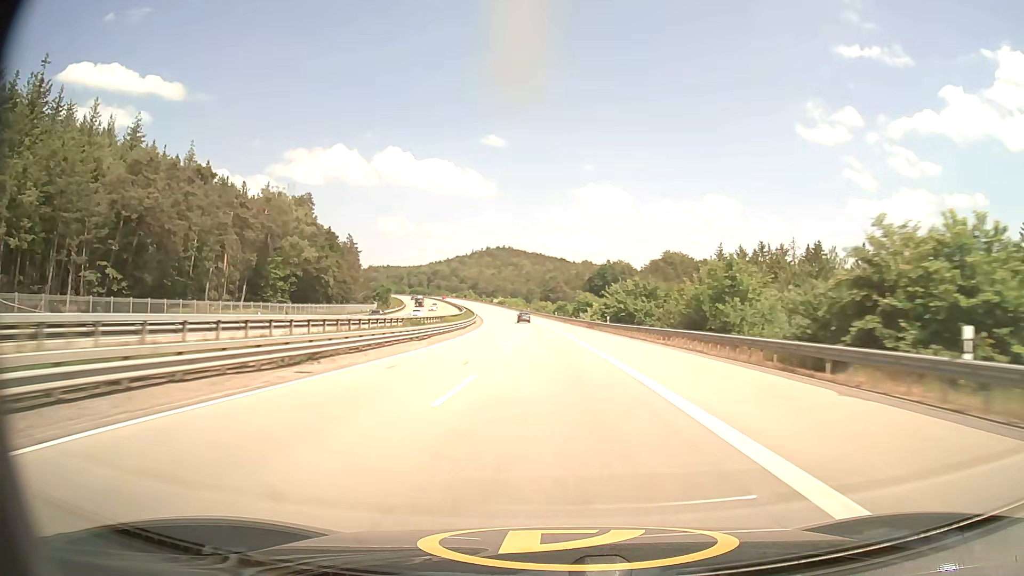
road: motorway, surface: asphalt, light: Day
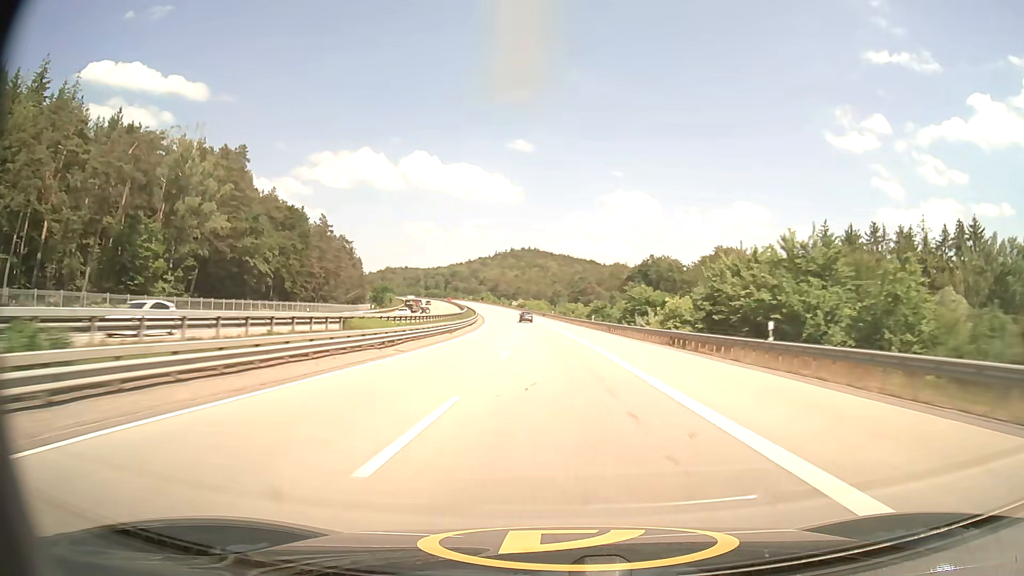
(-0.9, +40.7) m; -2°
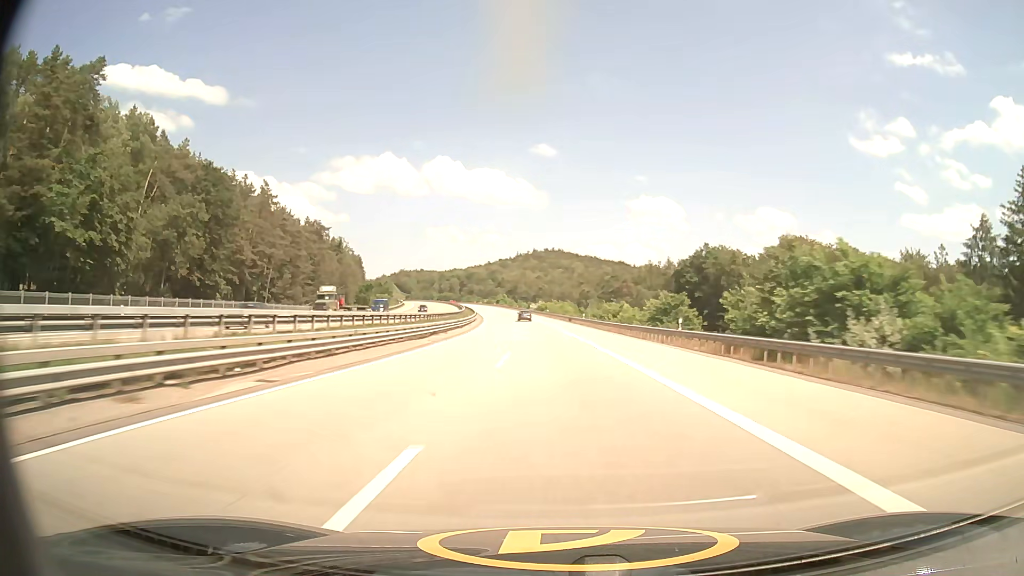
(-0.8, +40.3) m; -2°
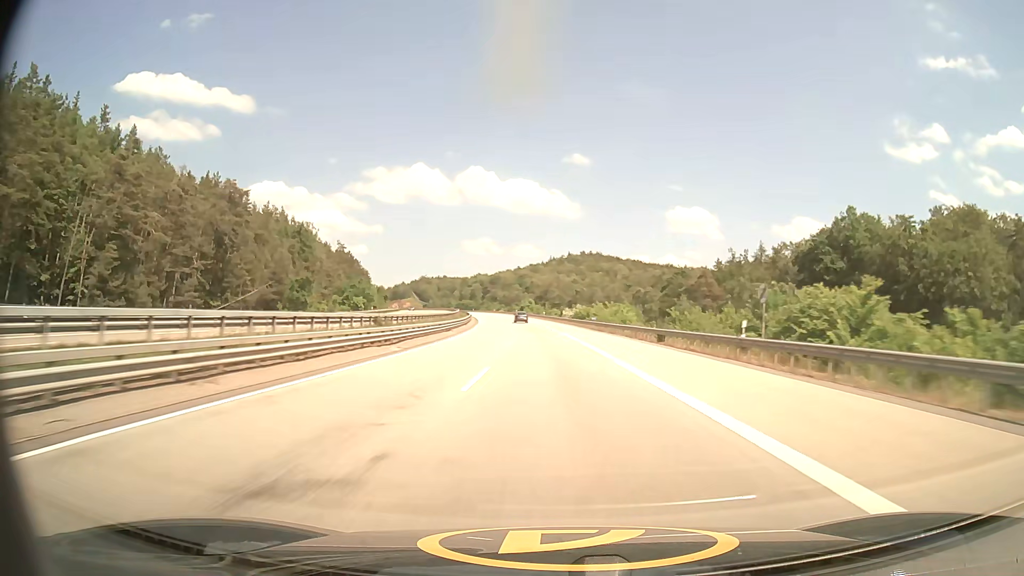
(-1.3, +59.8) m; -3°
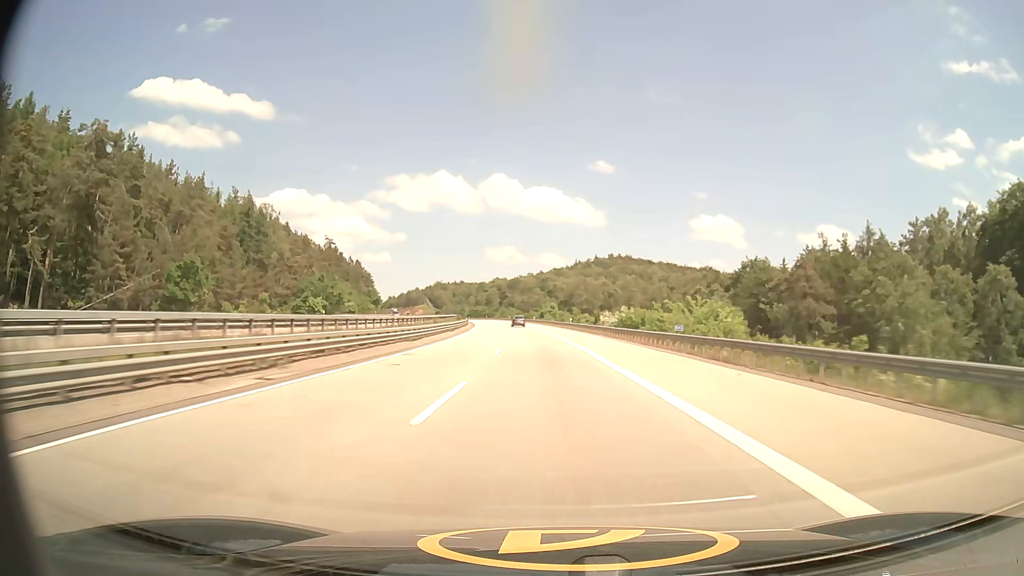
(-0.7, +39.7) m; -2°
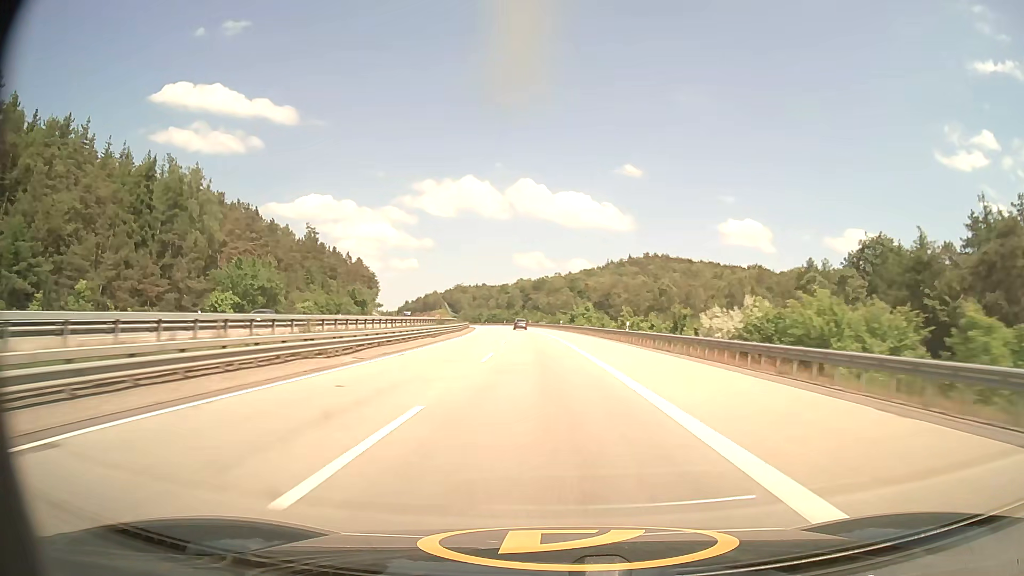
(-0.8, +39.8) m; -3°
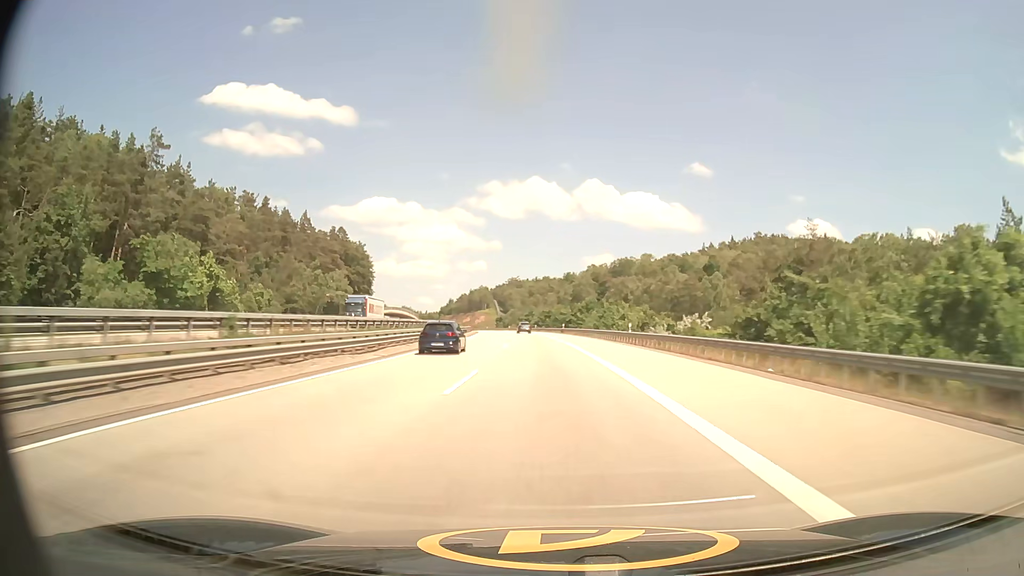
(-5.0, +99.3) m; -6°
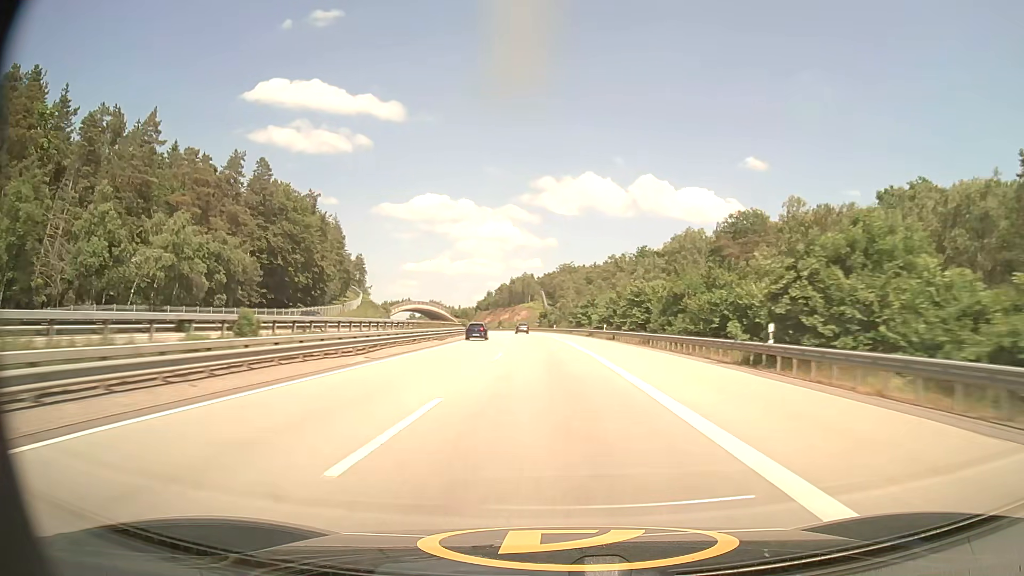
(-3.0, +78.6) m; -4°
(0, +10) (0, +20) (-1, +30) (-1, +40) (-2, +50) (-2, +60) (-3, +70) (-4, +80) (-4, +90) (-5, +100) m
